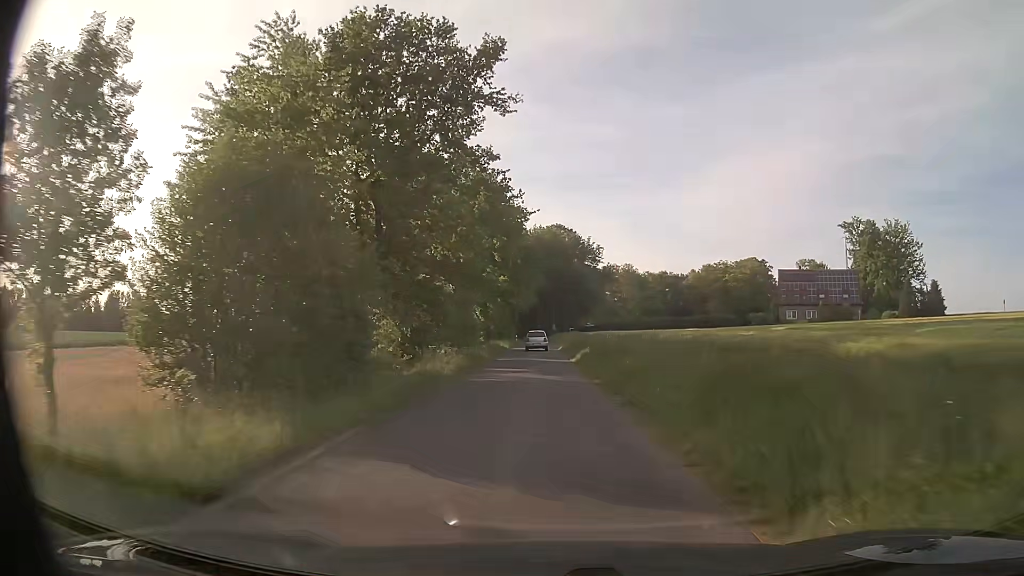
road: unclassified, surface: asphalt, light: Day
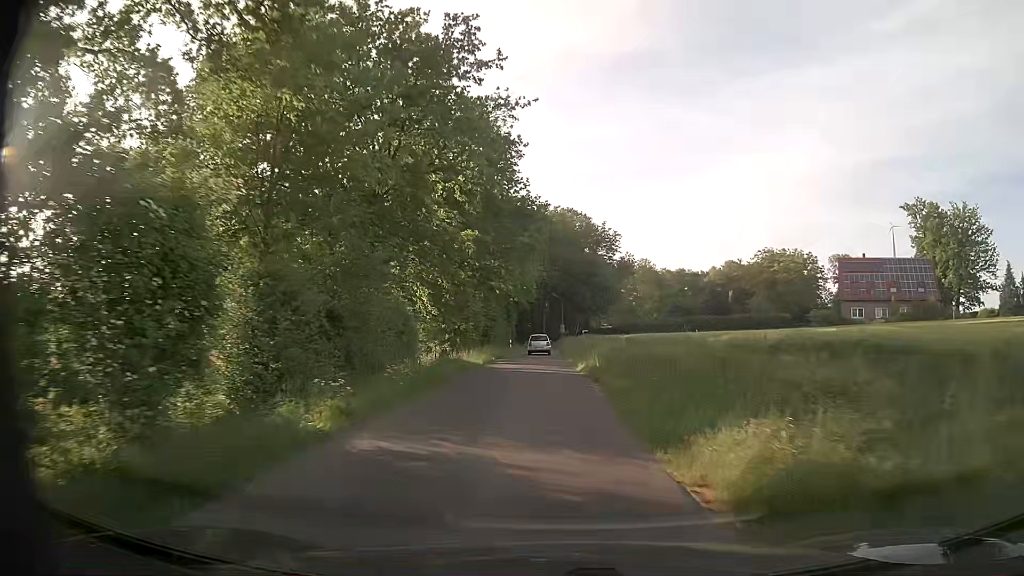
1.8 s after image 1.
(+0.1, +26.2) m; 0°
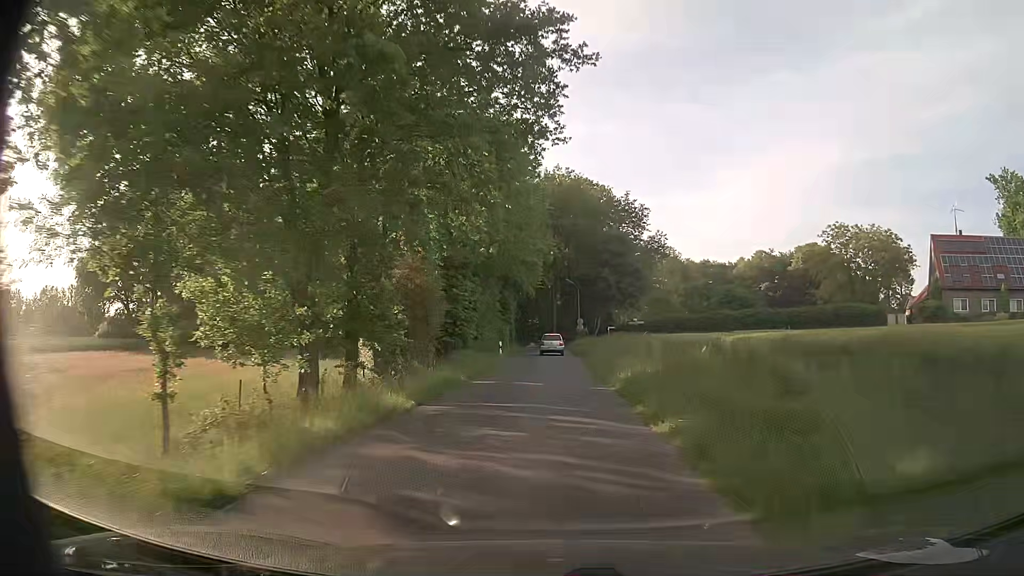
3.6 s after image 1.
(-0.3, +26.0) m; -1°
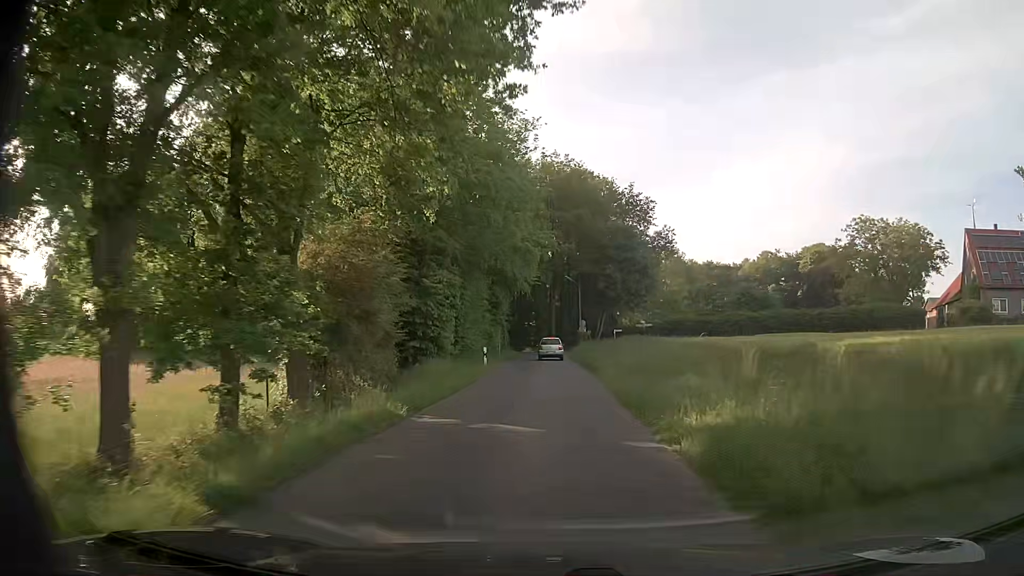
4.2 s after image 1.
(0.0, +8.5) m; 0°
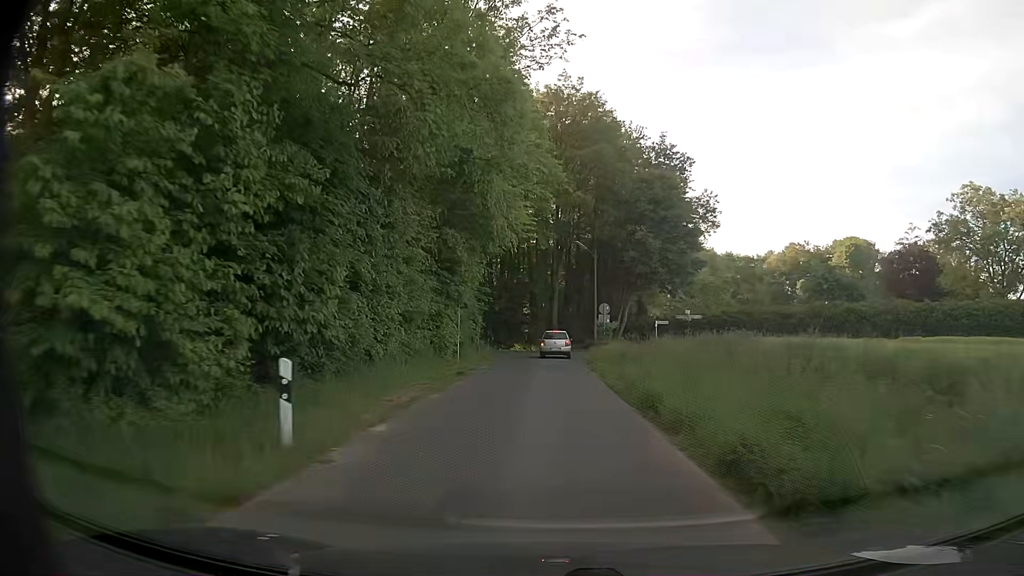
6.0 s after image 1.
(+0.1, +23.5) m; 0°
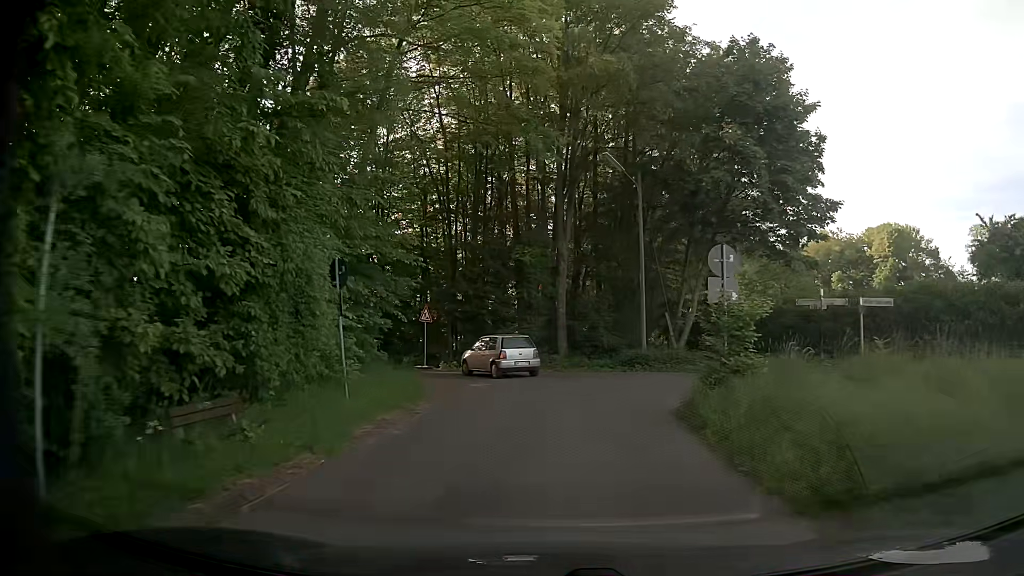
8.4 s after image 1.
(0.0, +24.6) m; 0°
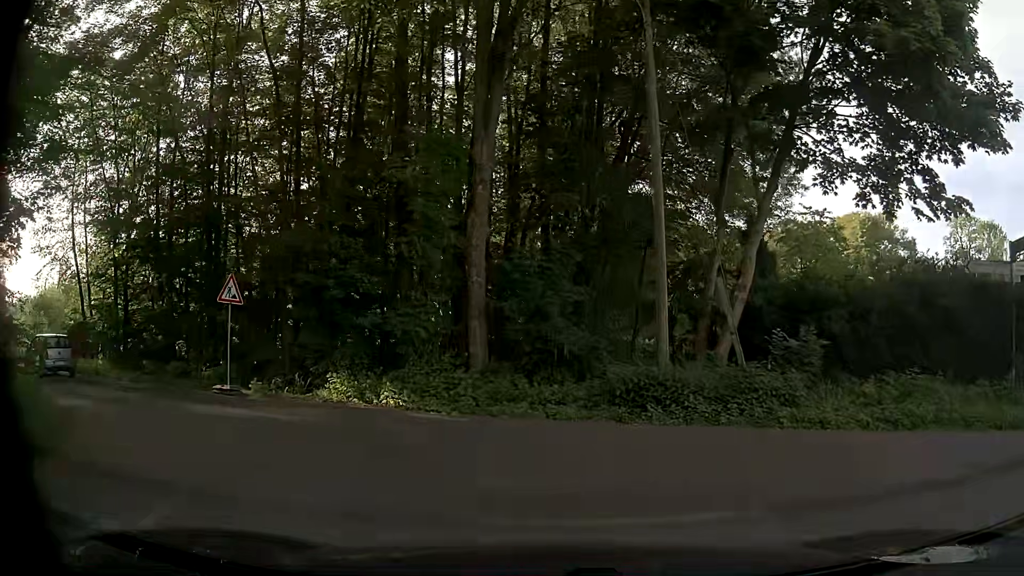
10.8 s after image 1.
(+0.6, +14.1) m; +6°
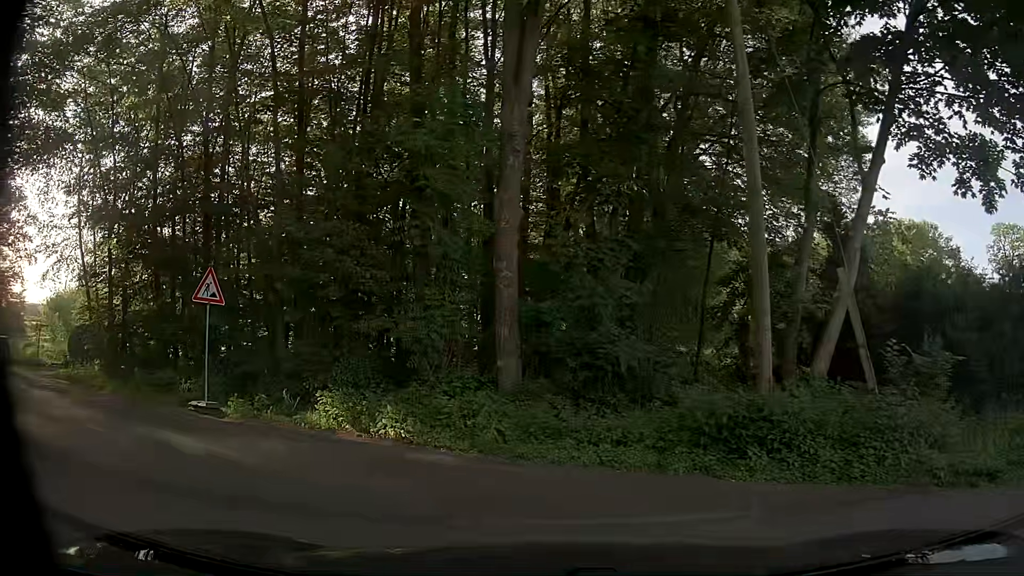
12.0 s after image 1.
(0.0, +3.1) m; -2°
(-4, +9) (-12, +15) (-20, +20) (-29, +25) (-37, +31) (-45, +38) (-52, +45) (-58, +53) (-63, +61) (-69, +69) m
